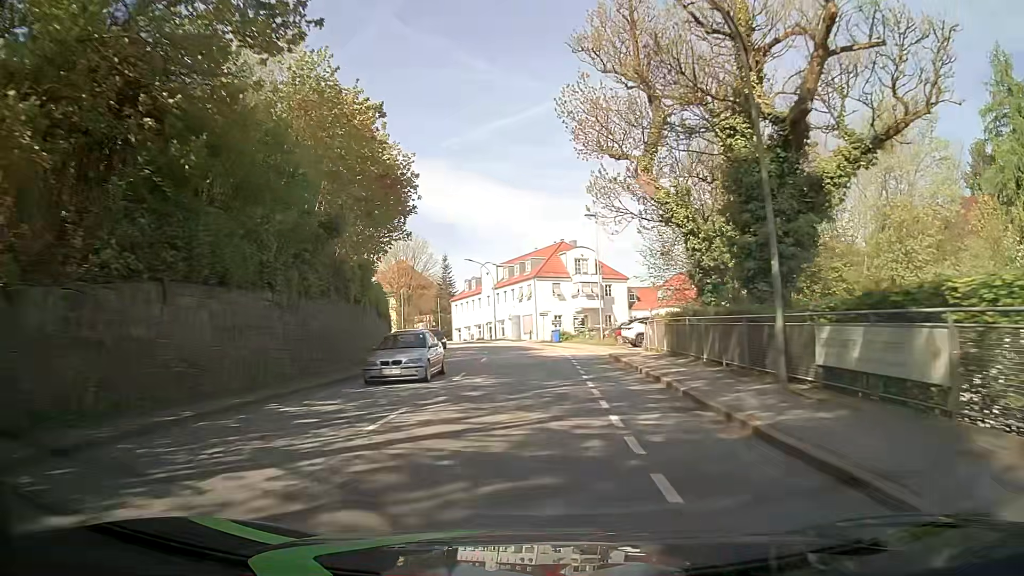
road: tertiary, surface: asphalt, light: Day
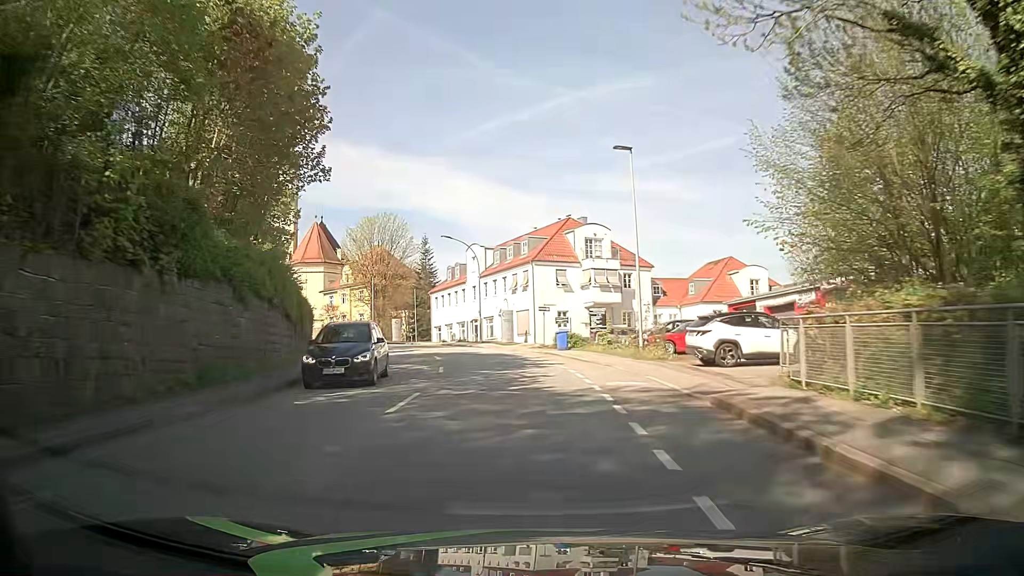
(+0.1, +16.9) m; 0°
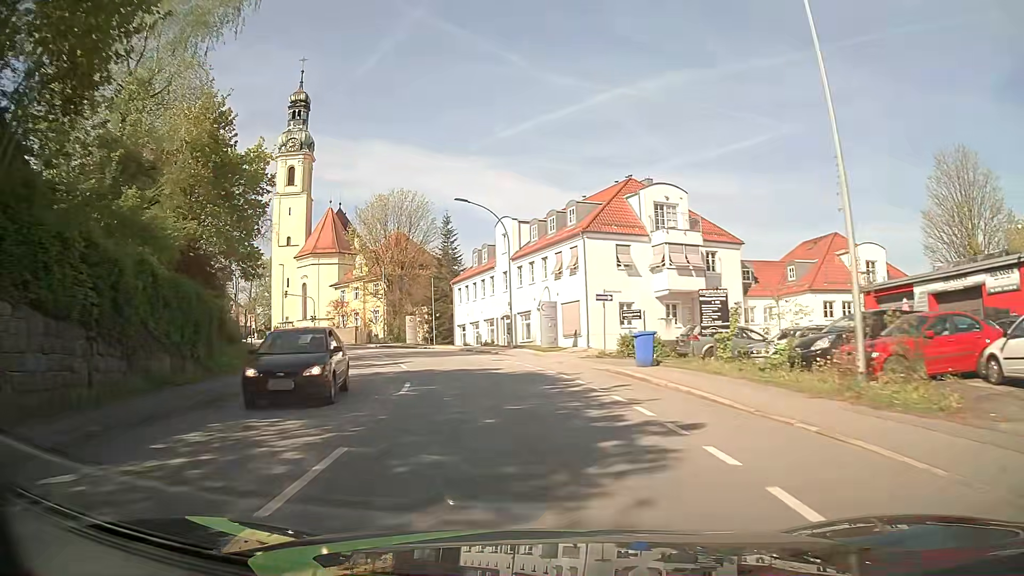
(-0.5, +15.5) m; -4°
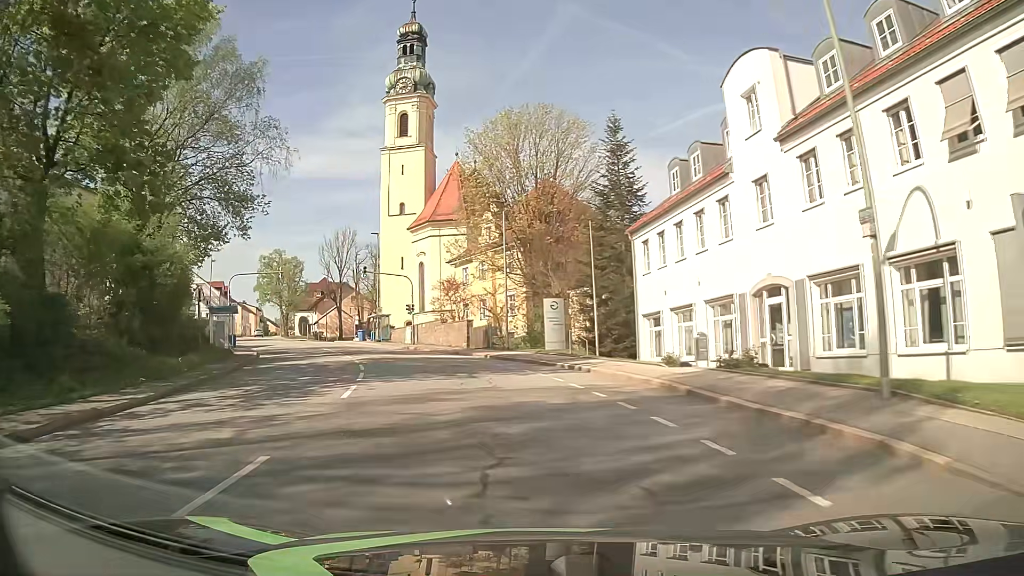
(-3.3, +29.8) m; -14°
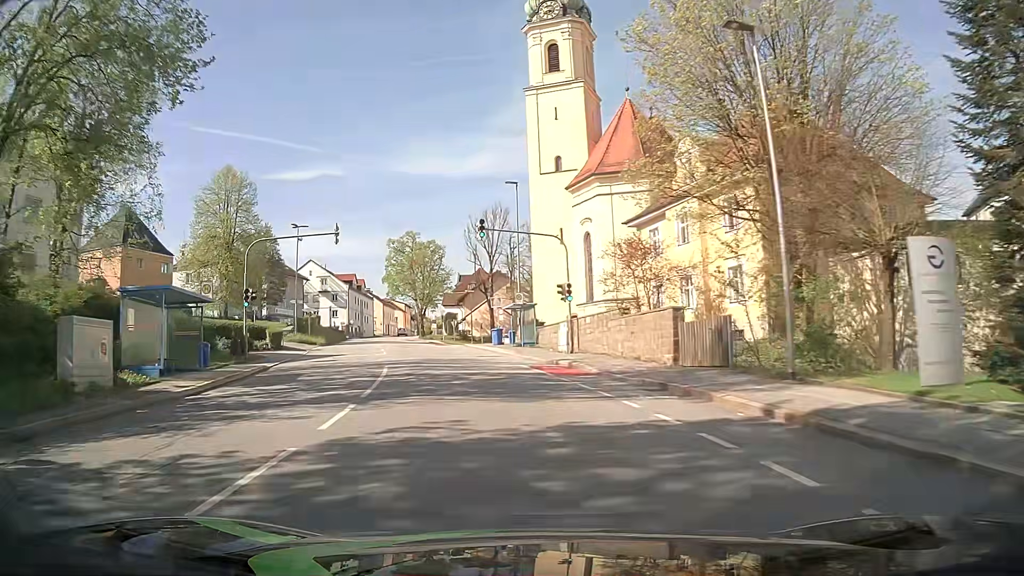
(-3.0, +22.2) m; -15°
